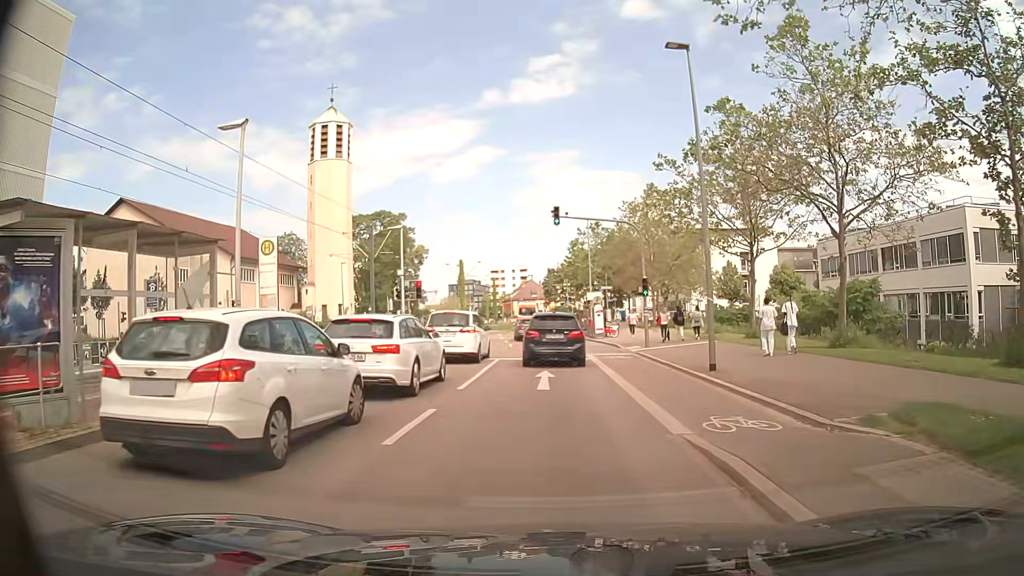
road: secondary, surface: asphalt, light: Day
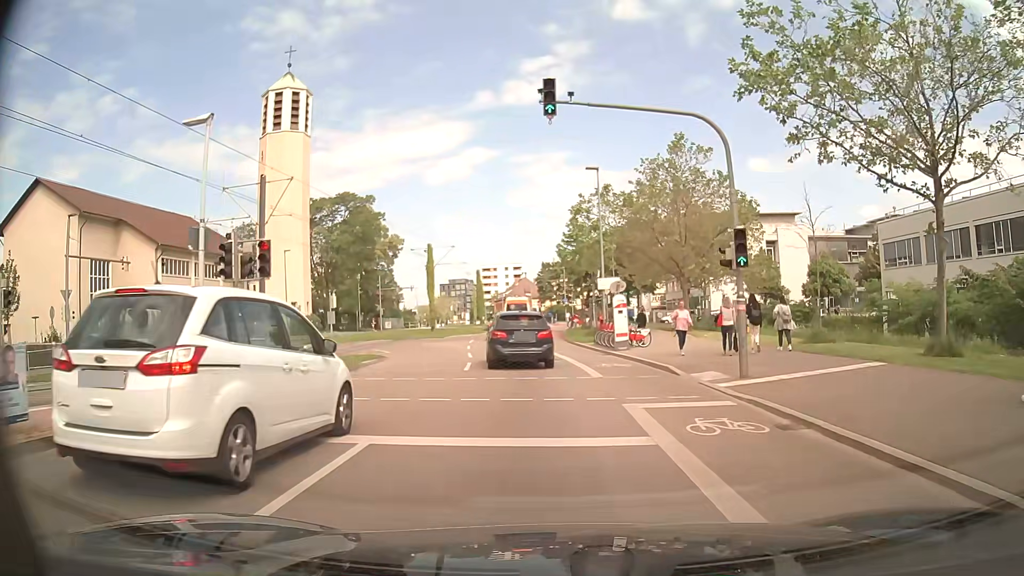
(+0.2, +16.1) m; +1°
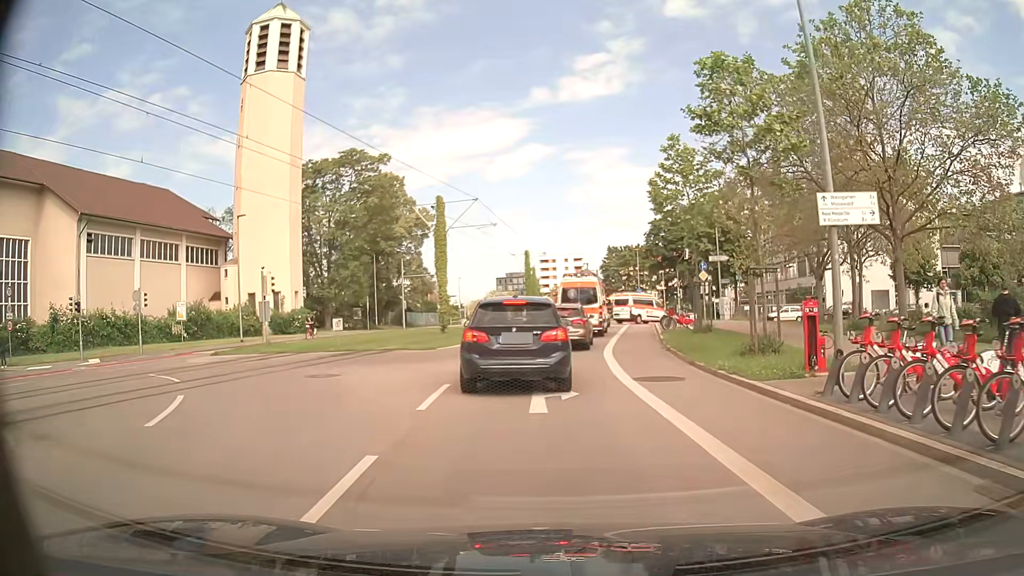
(-0.9, +20.8) m; -5°
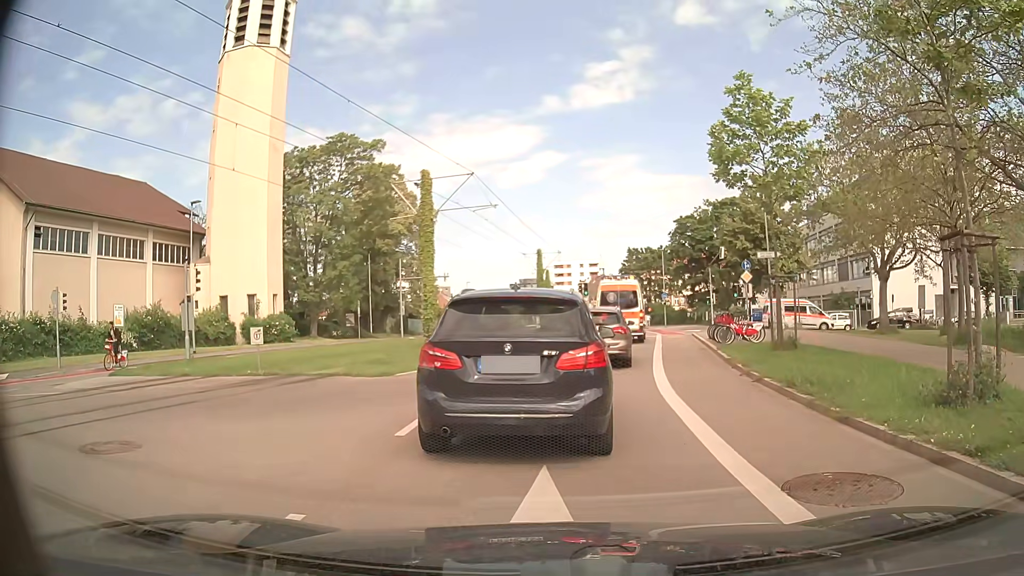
(-0.1, +7.6) m; -1°
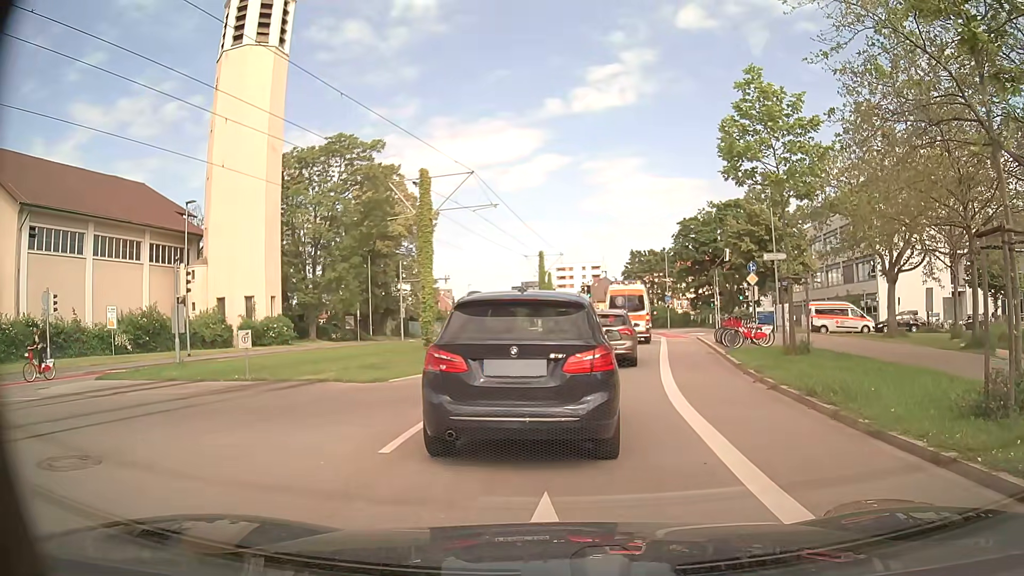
(0.0, +0.8) m; 0°
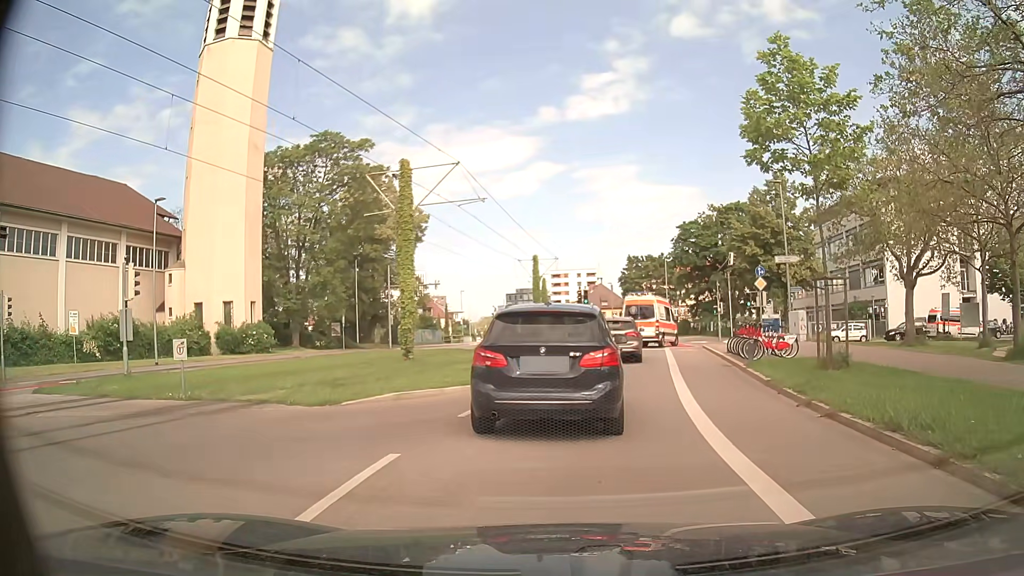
(0.0, +2.9) m; -2°
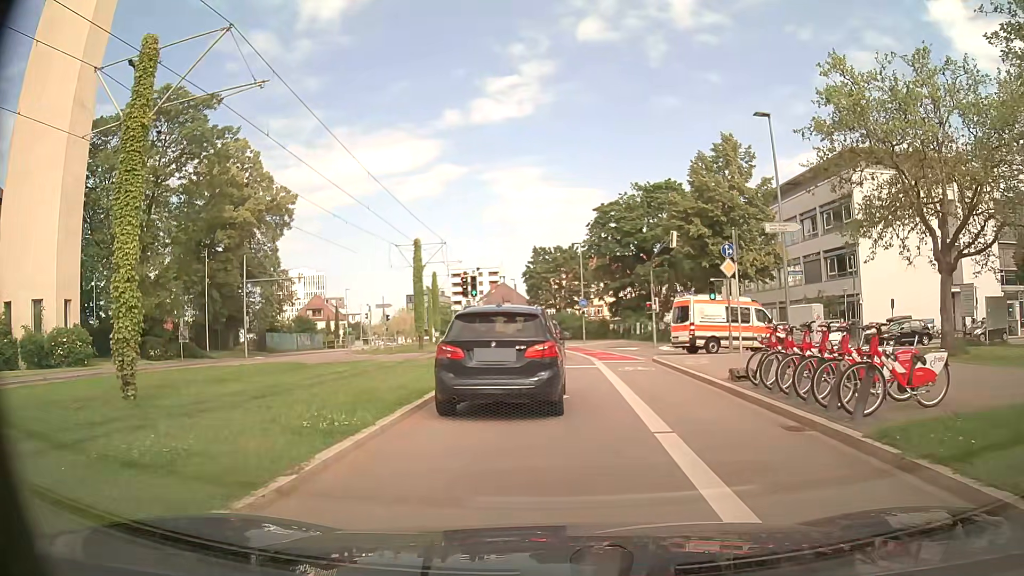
(+1.2, +12.6) m; +10°
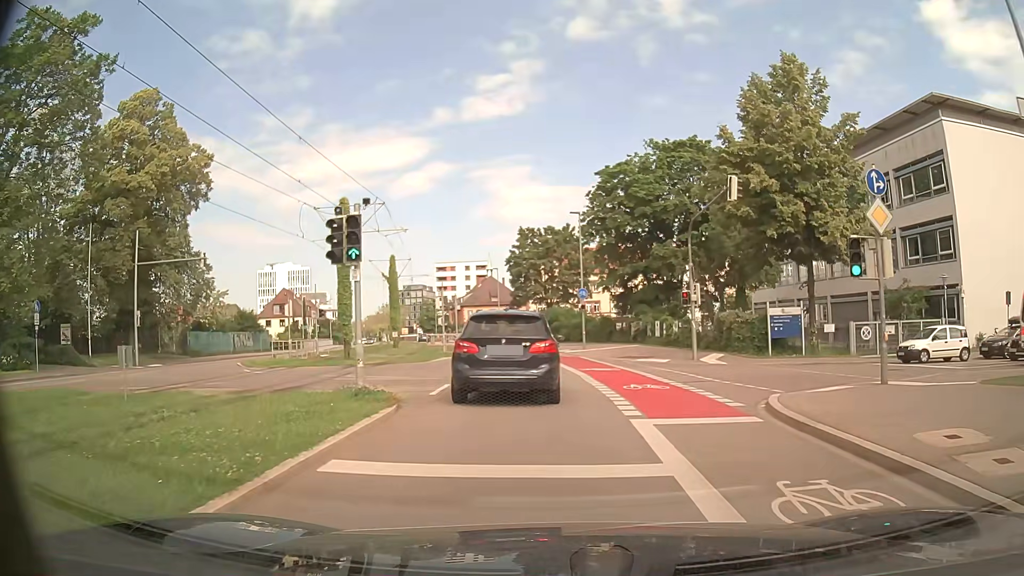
(+0.1, +14.5) m; 0°
(0, +10) (0, +20) (-1, +30) (-3, +40) (-4, +50) (-7, +59) (-10, +69) (-12, +79) (-14, +88) (-17, +98) m
